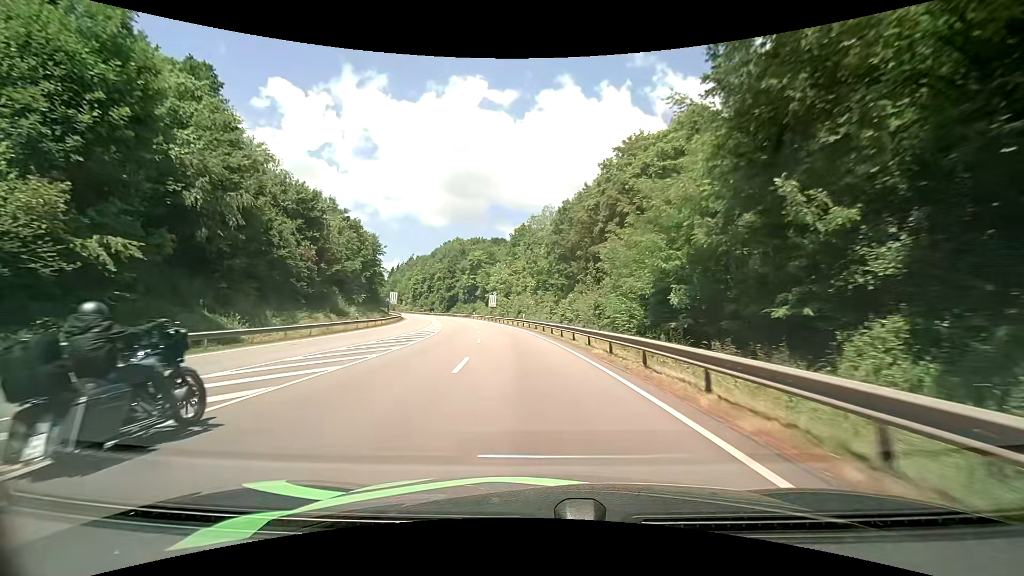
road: primary_link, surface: asphalt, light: Day
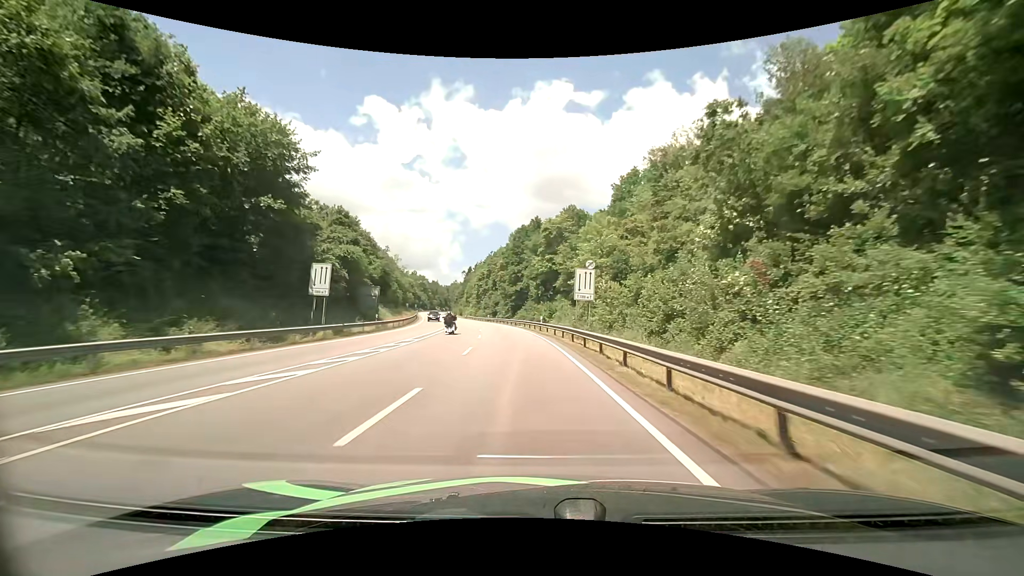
(-4.6, +54.9) m; -10°
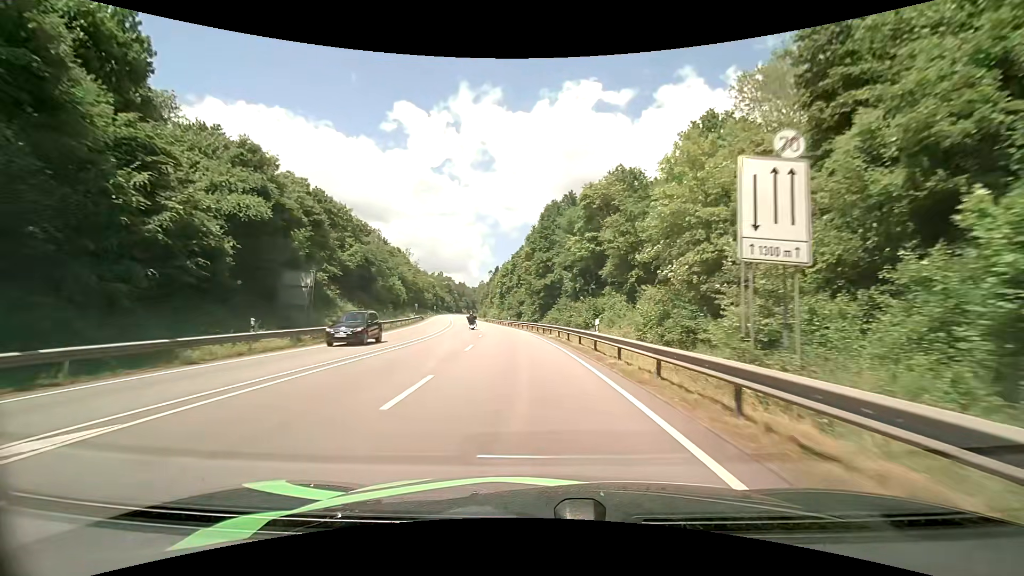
(-0.8, +22.4) m; -4°
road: primary
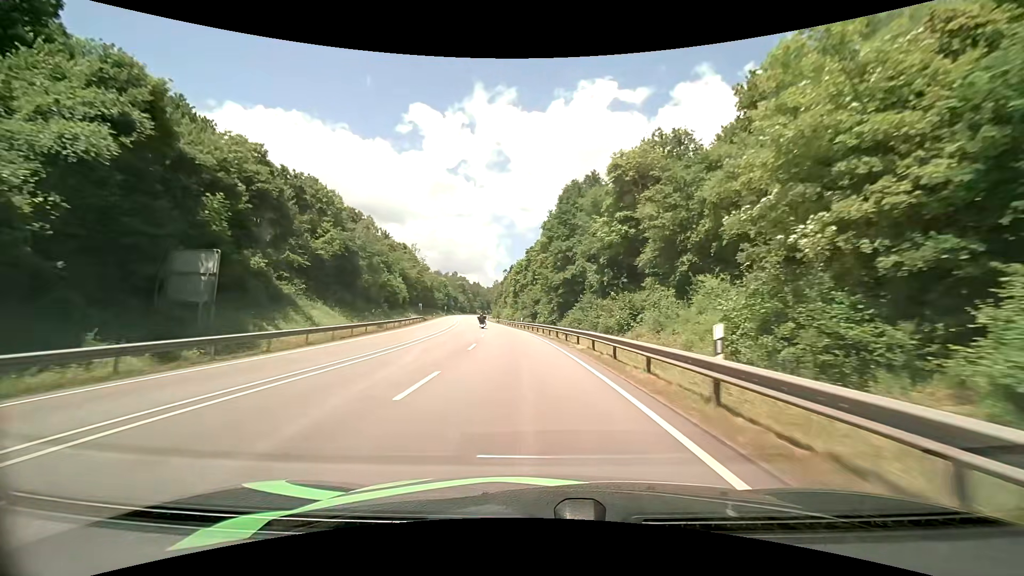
(-0.1, +11.4) m; -1°
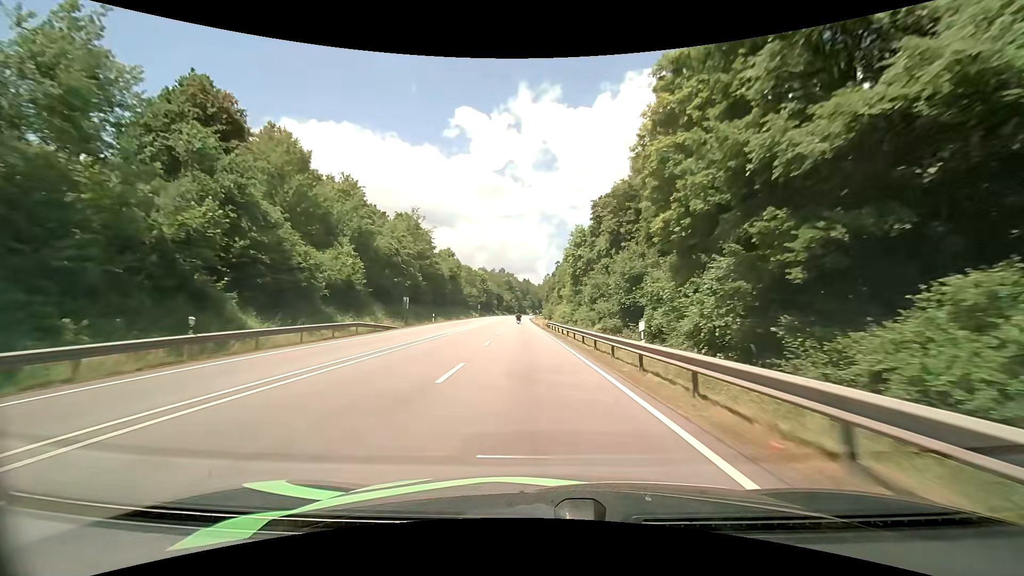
(-3.2, +46.8) m; -6°
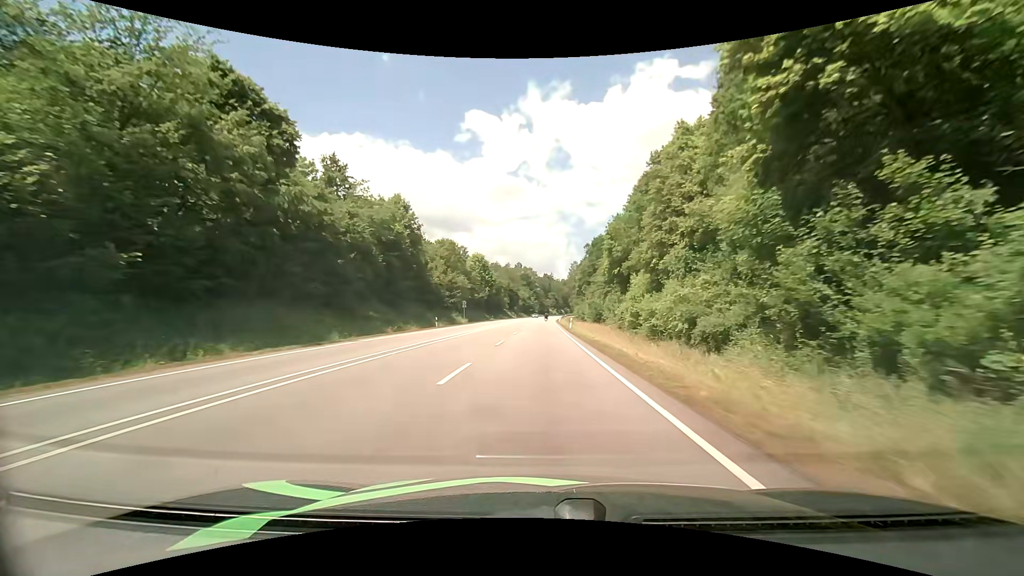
(-1.9, +61.3) m; -3°
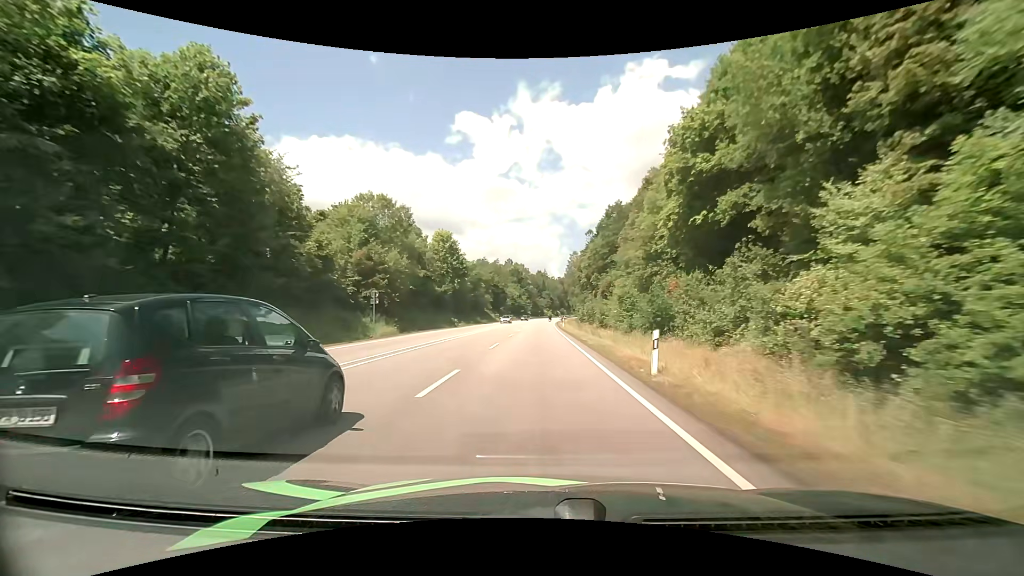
(+0.4, +37.8) m; +1°
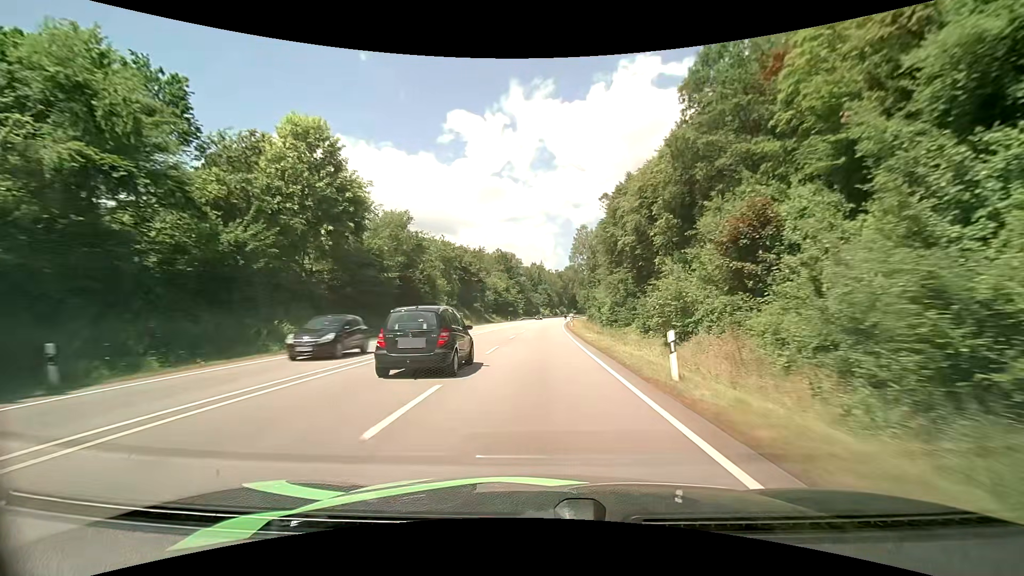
(+0.1, +51.4) m; +1°
(0, +10) (0, +20) (0, +30) (0, +40) (+1, +50) (+1, +60) (+1, +70) (+2, +80) (+3, +90) (+3, +100) m
